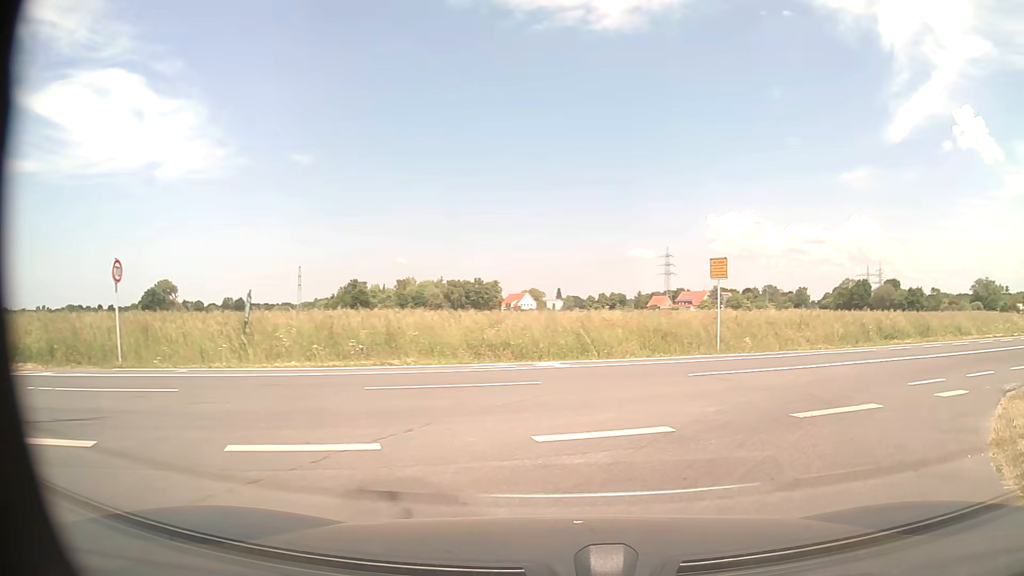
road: residential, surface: asphalt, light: Day
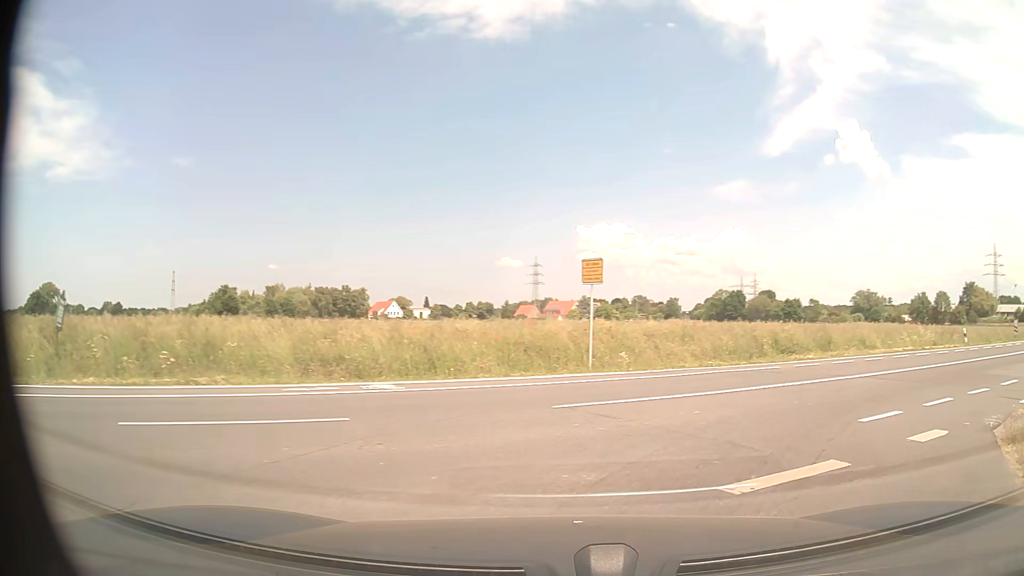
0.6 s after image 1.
(+0.3, +3.3) m; +10°
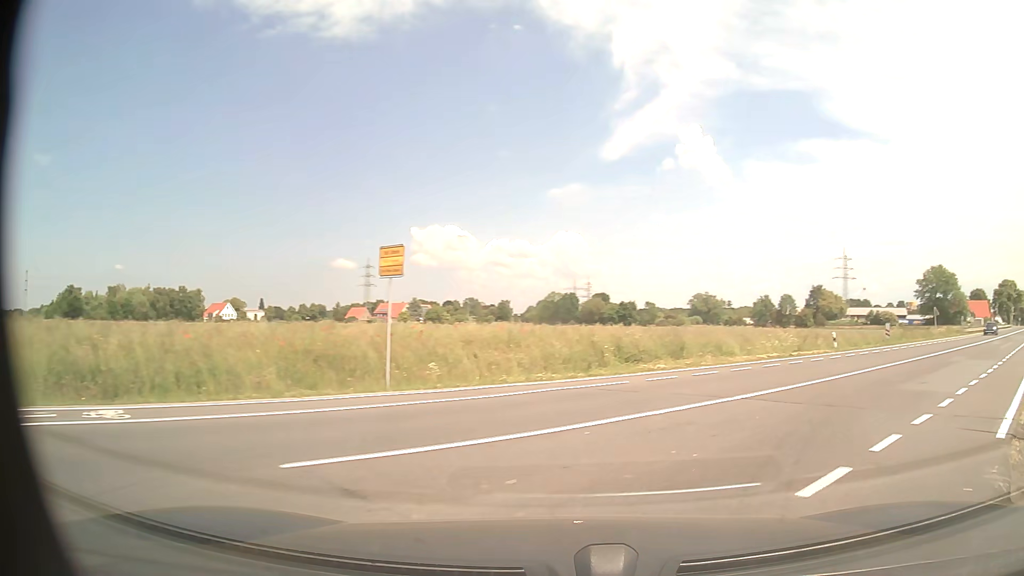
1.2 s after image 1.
(+0.5, +3.8) m; +15°
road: tertiary
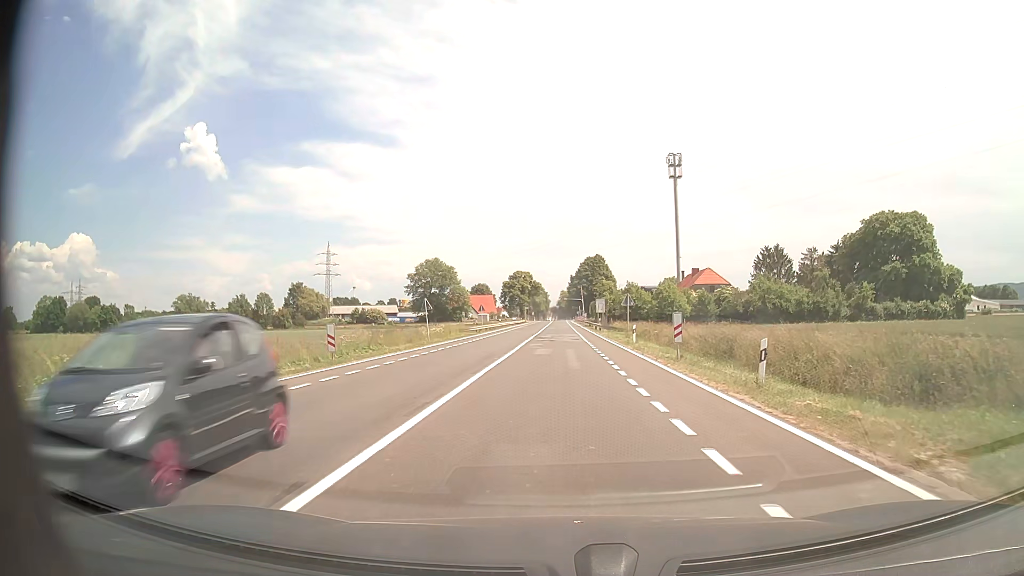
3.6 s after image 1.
(+10.0, +17.1) m; +45°
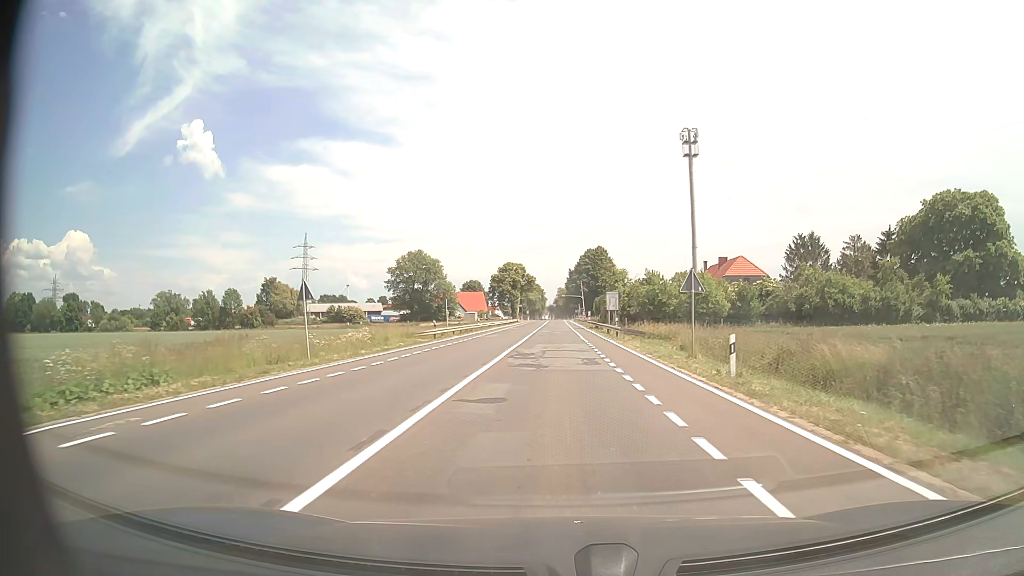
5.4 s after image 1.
(0.0, +21.8) m; 0°
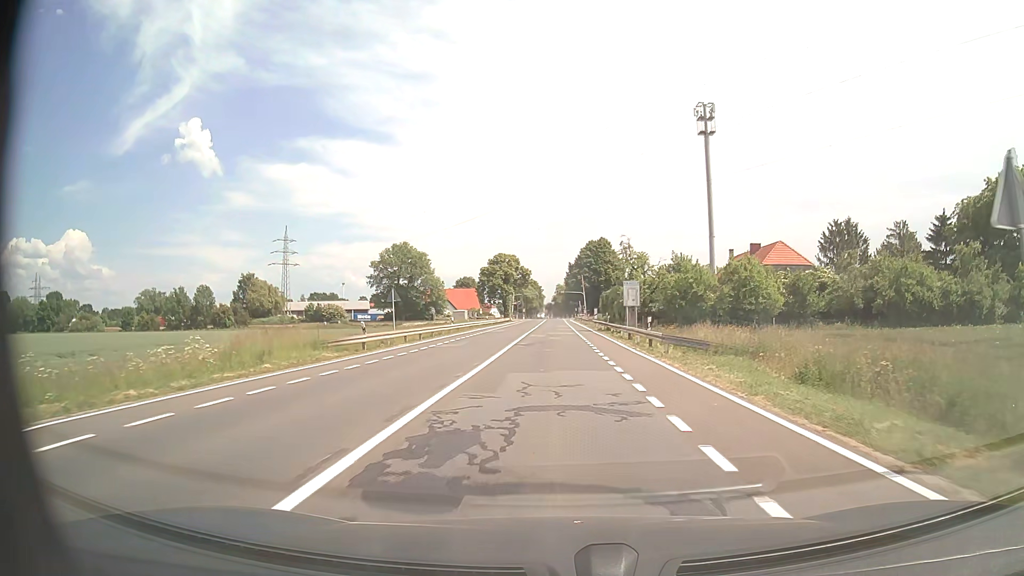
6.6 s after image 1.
(0.0, +16.7) m; 0°
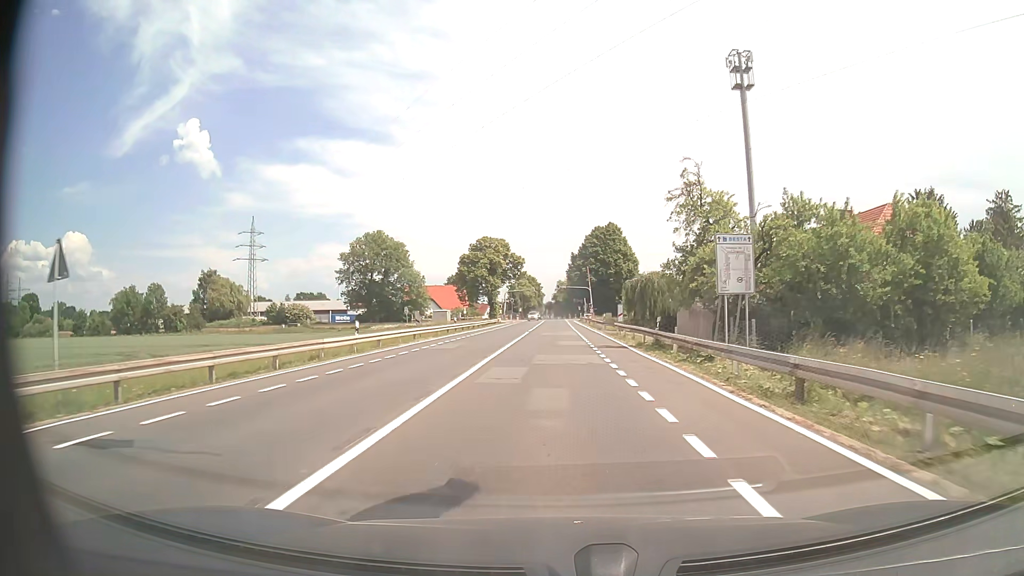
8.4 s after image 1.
(0.0, +25.6) m; 0°
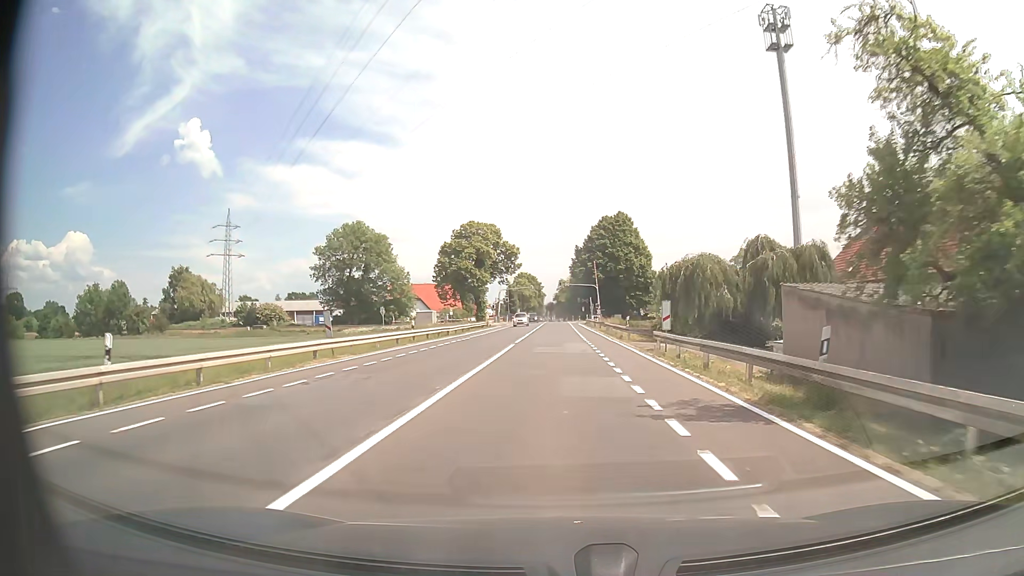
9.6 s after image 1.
(0.0, +16.7) m; 0°
(0, +10) (0, +20) (0, +30) (0, +40) (0, +50) (0, +60) (0, +70) (0, +80) (0, +90) (0, +100) m
